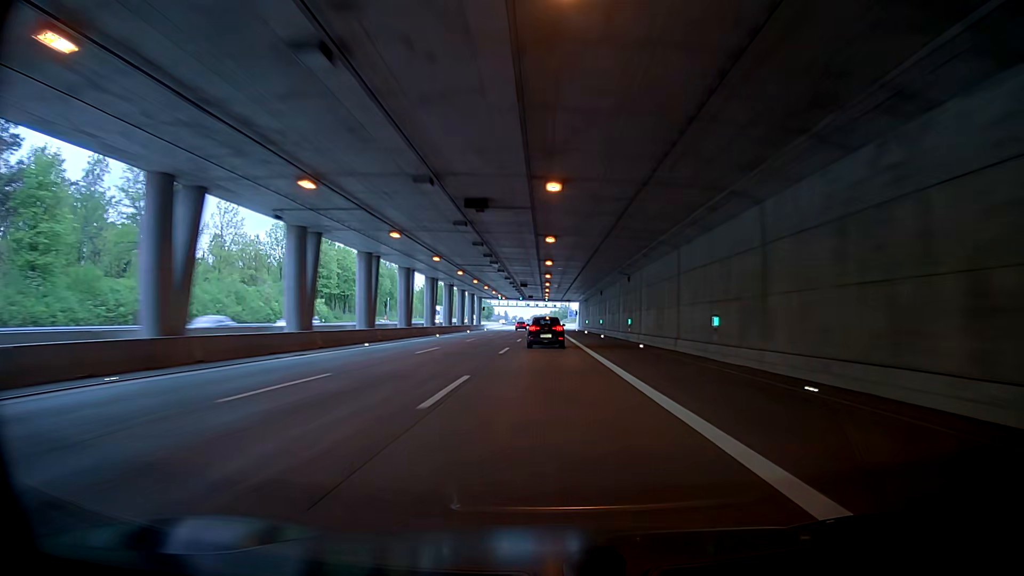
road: motorway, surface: asphalt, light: Day
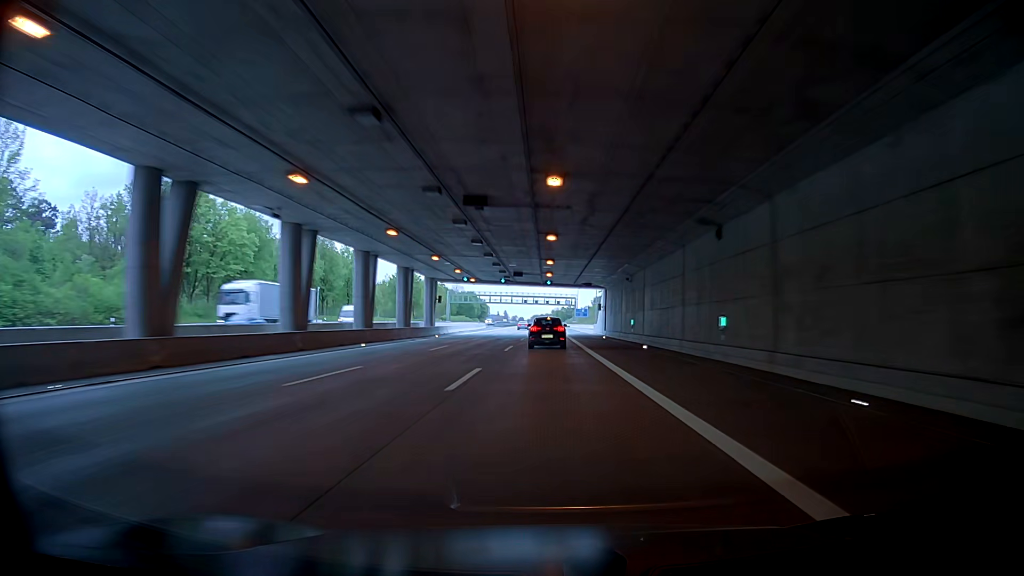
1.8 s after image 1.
(-0.1, +51.0) m; +1°
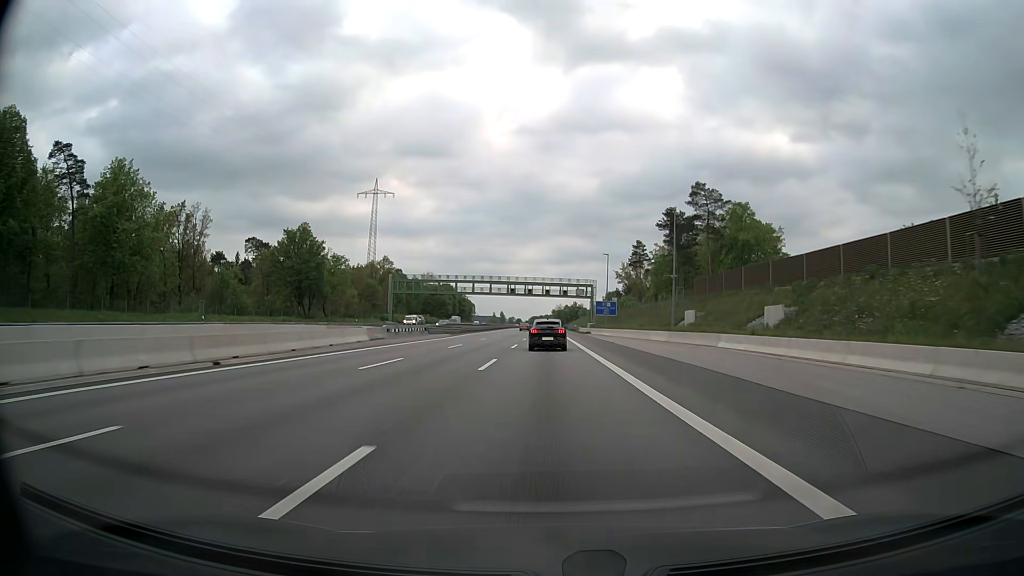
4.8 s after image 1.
(+1.2, +84.9) m; -1°
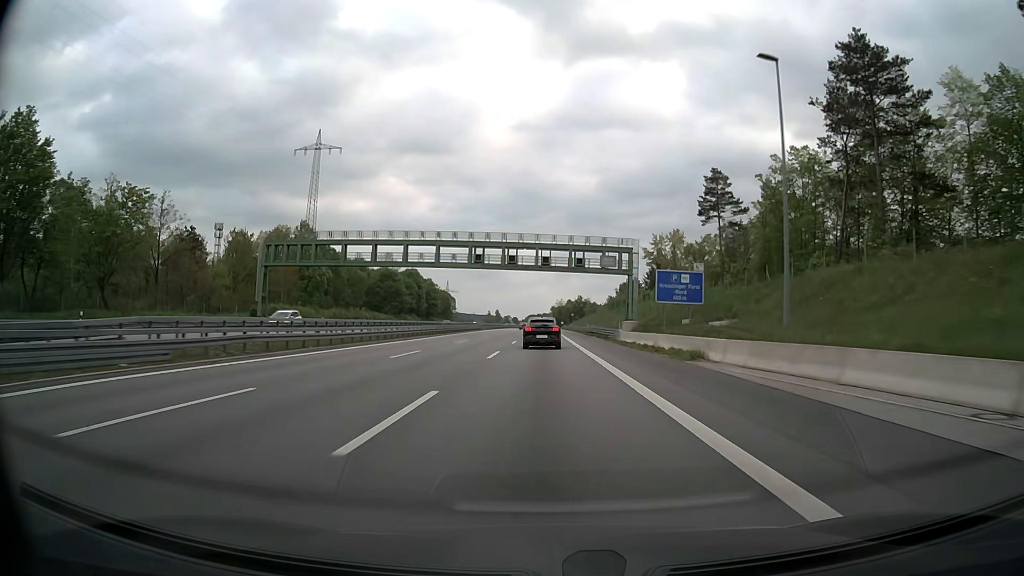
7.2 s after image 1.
(-0.3, +67.8) m; 0°
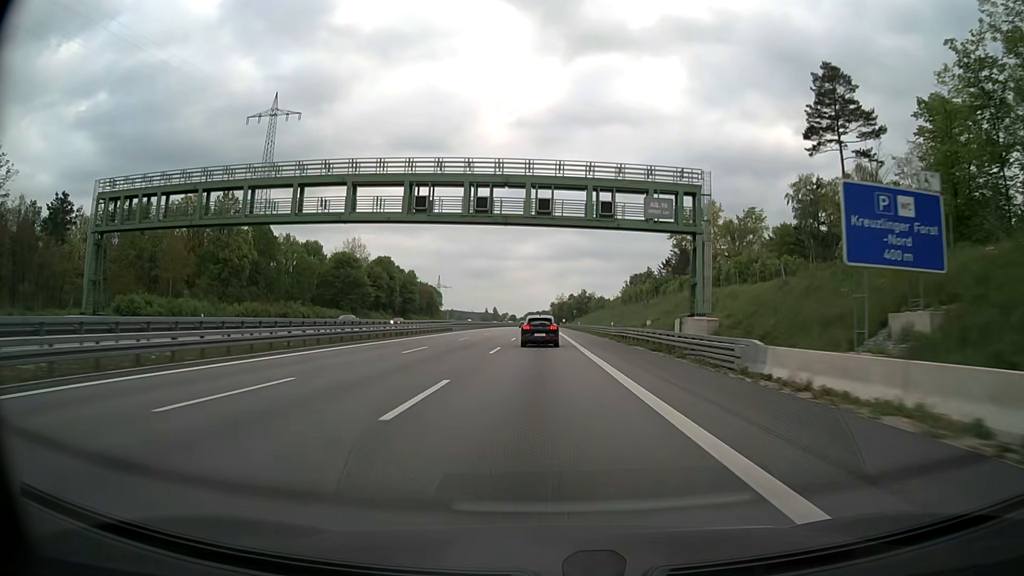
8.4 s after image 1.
(+0.1, +33.8) m; 0°
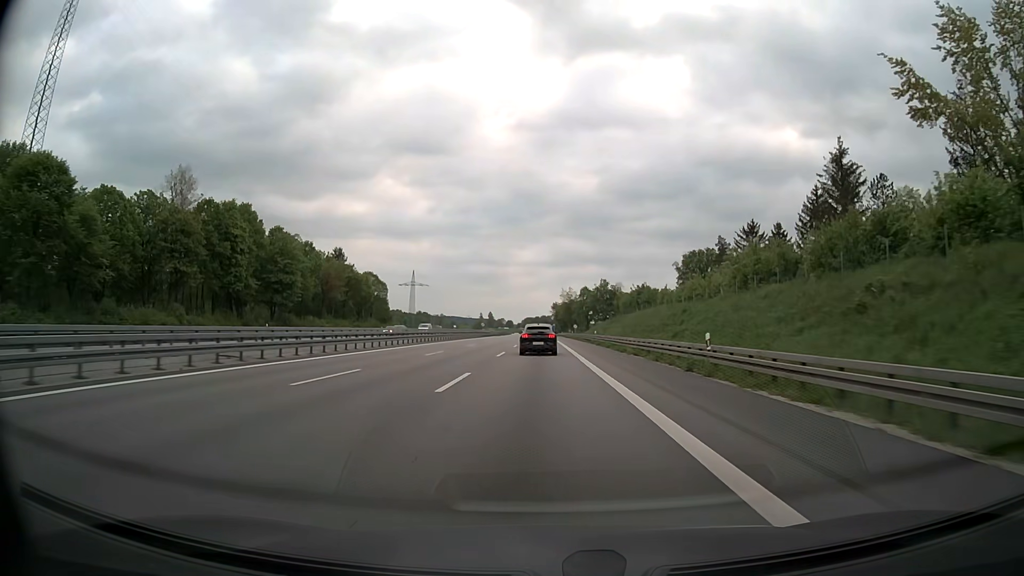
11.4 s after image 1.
(-0.2, +85.2) m; 0°
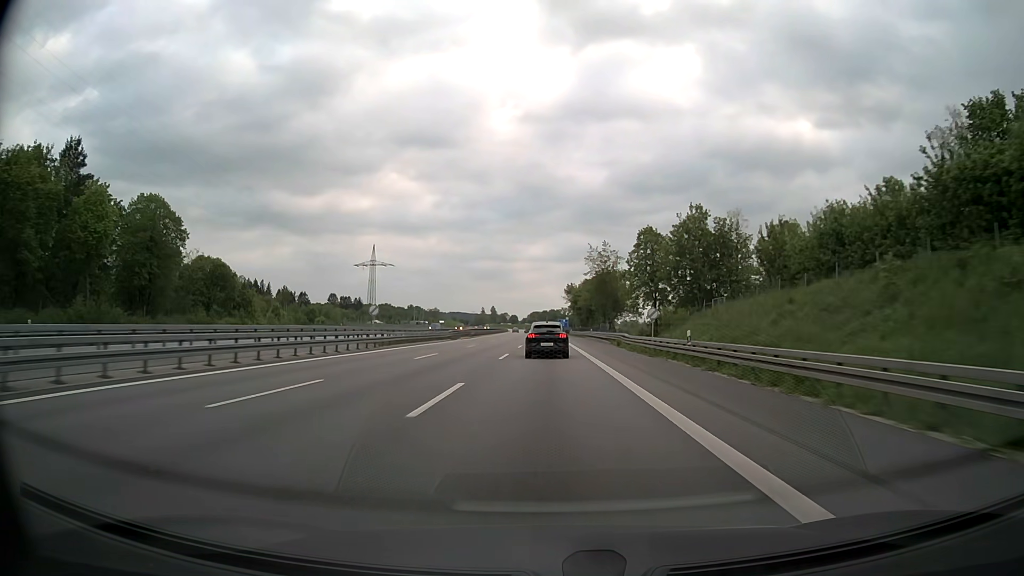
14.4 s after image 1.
(-0.3, +96.4) m; 0°
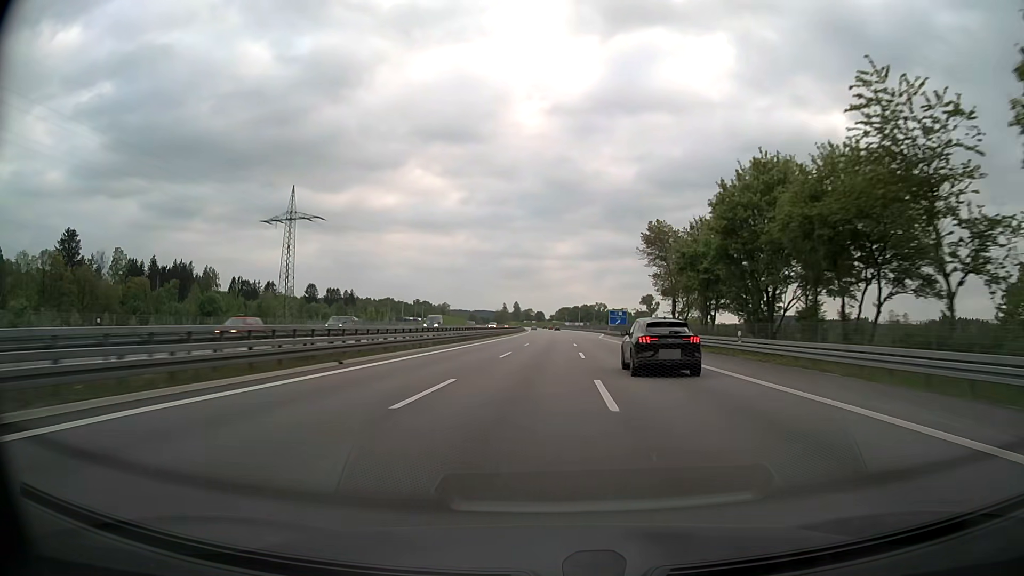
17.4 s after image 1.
(-2.9, +109.2) m; -3°
(0, +10) (0, +20) (0, +30) (0, +40) (0, +50) (+1, +60) (+1, +70) (+1, +80) (+1, +90) (+1, +100) m
